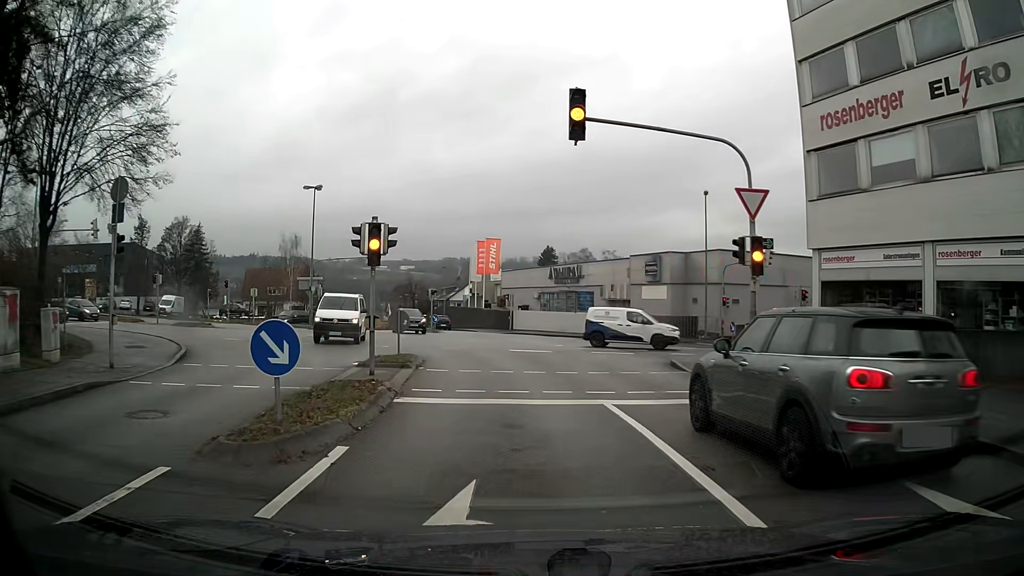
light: Day
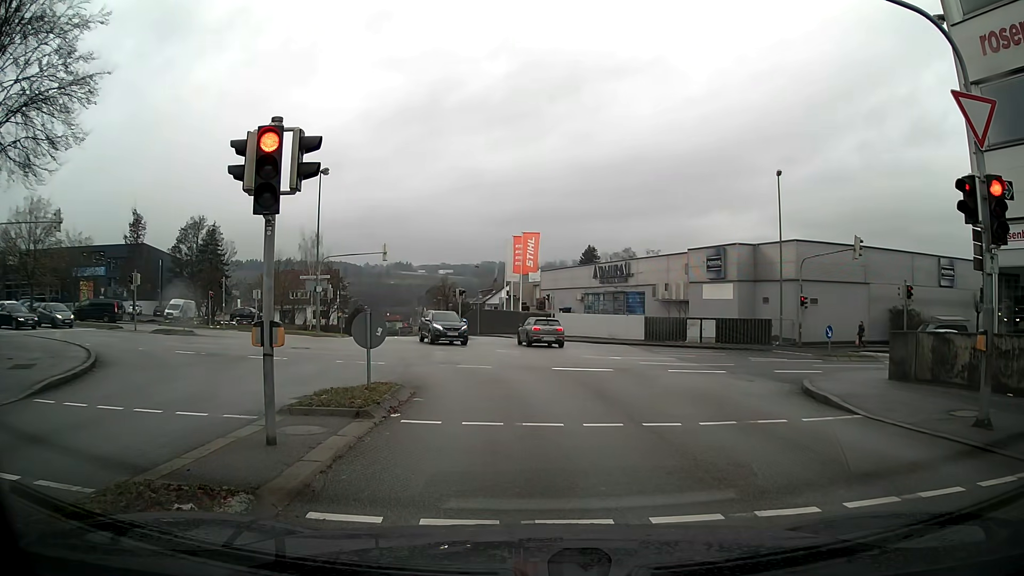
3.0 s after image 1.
(-0.2, +6.9) m; -3°
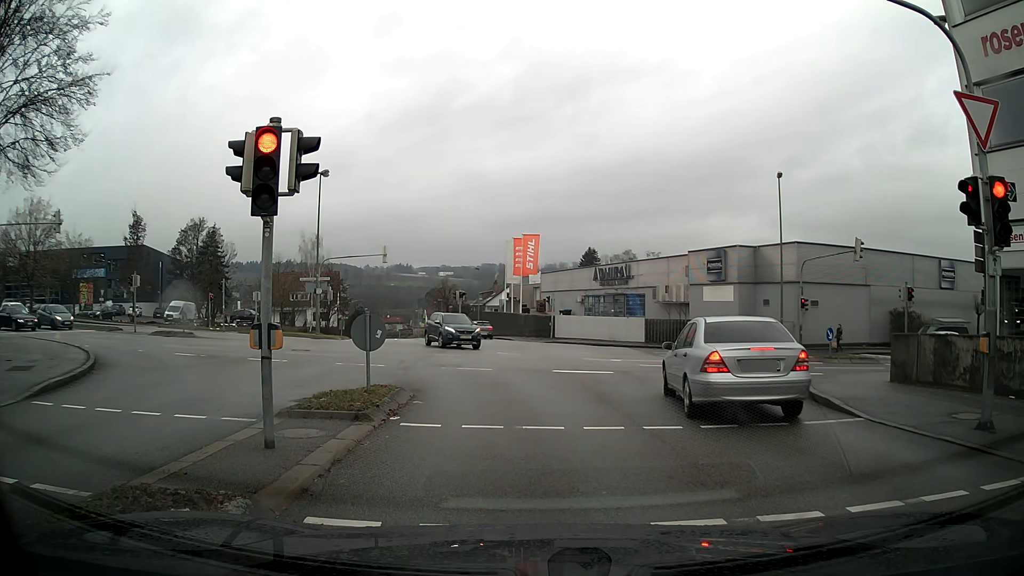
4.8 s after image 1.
(0.0, +0.1) m; 0°
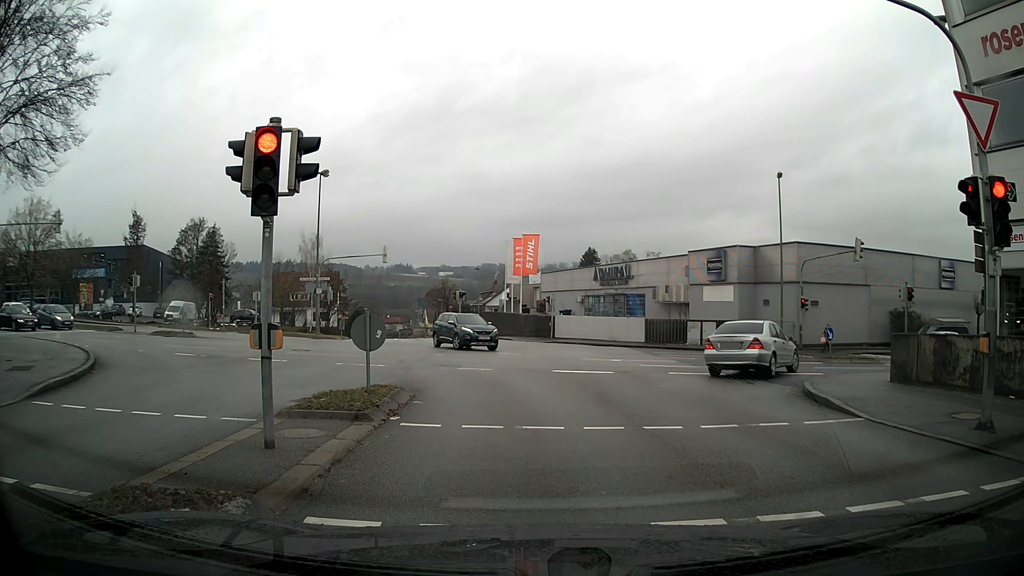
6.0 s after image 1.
(0.0, 0.0) m; 0°
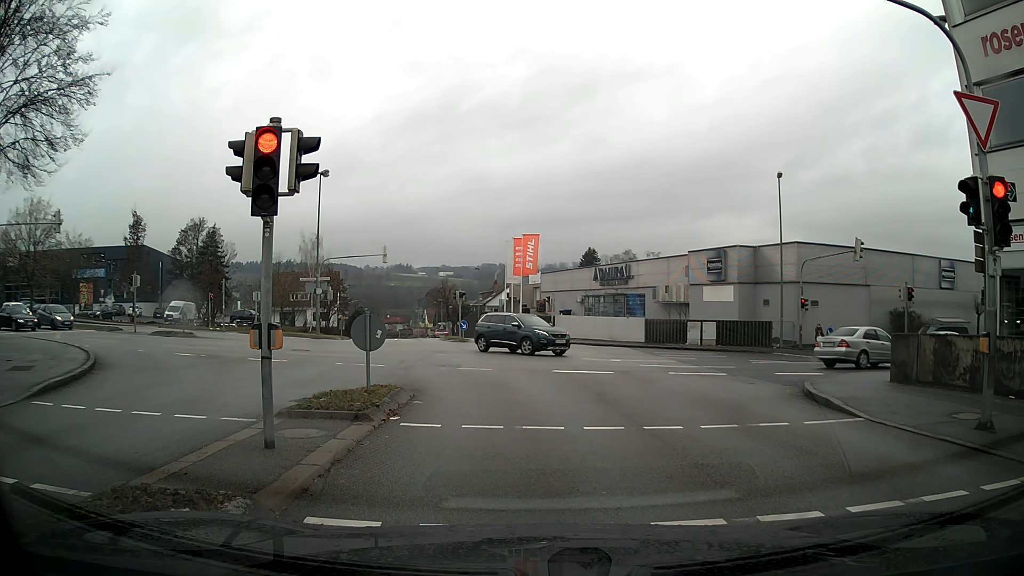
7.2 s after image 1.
(0.0, 0.0) m; 0°
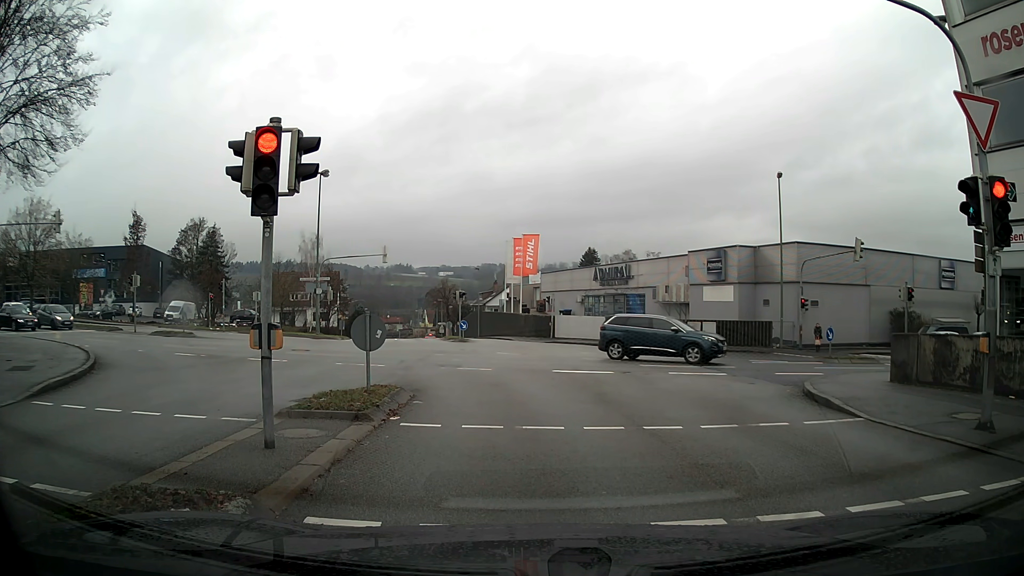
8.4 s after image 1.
(0.0, 0.0) m; 0°
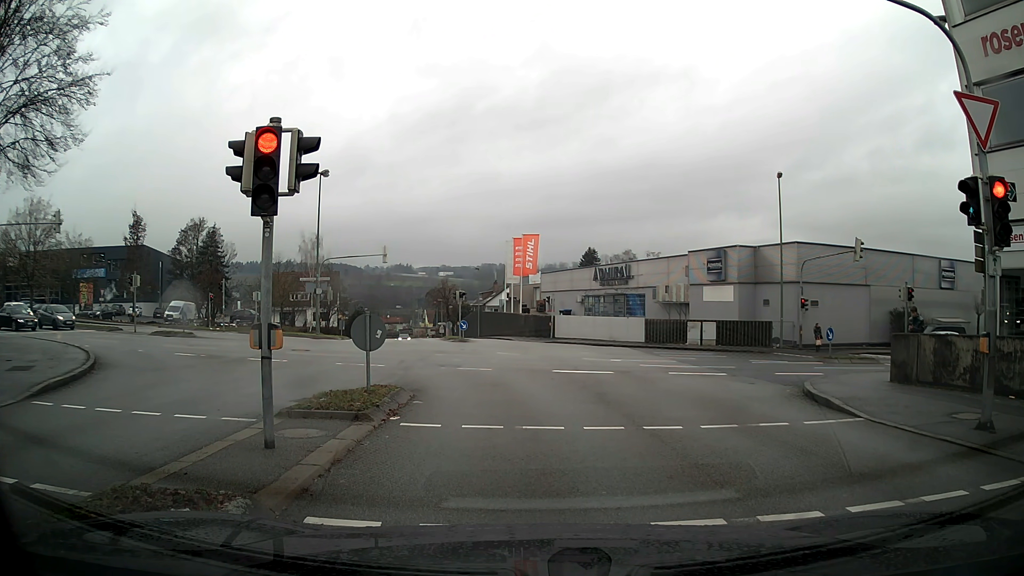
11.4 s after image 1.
(0.0, 0.0) m; 0°
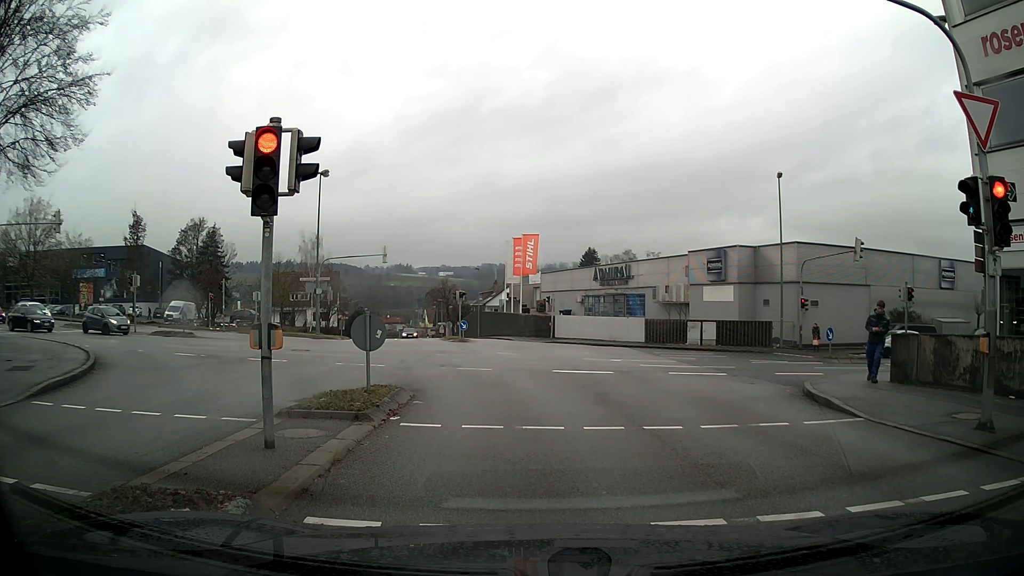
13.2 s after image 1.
(0.0, 0.0) m; 0°
